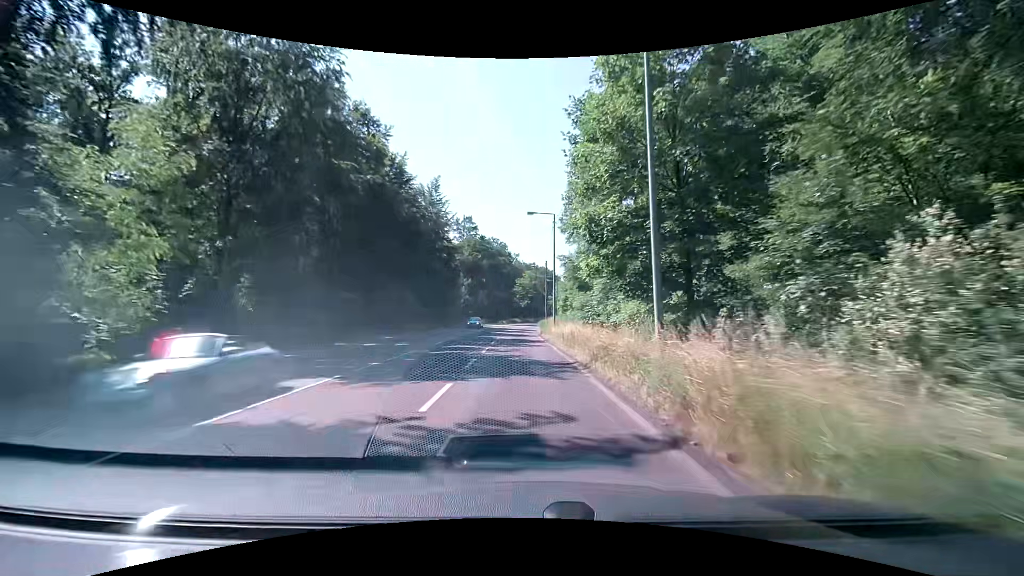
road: secondary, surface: asphalt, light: Day
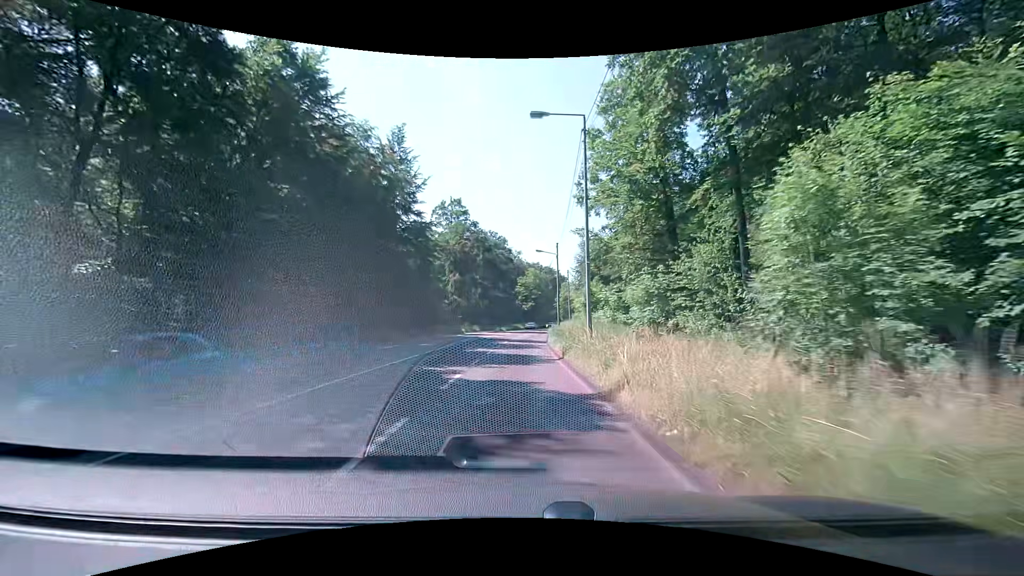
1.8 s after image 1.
(-0.2, +21.5) m; 0°
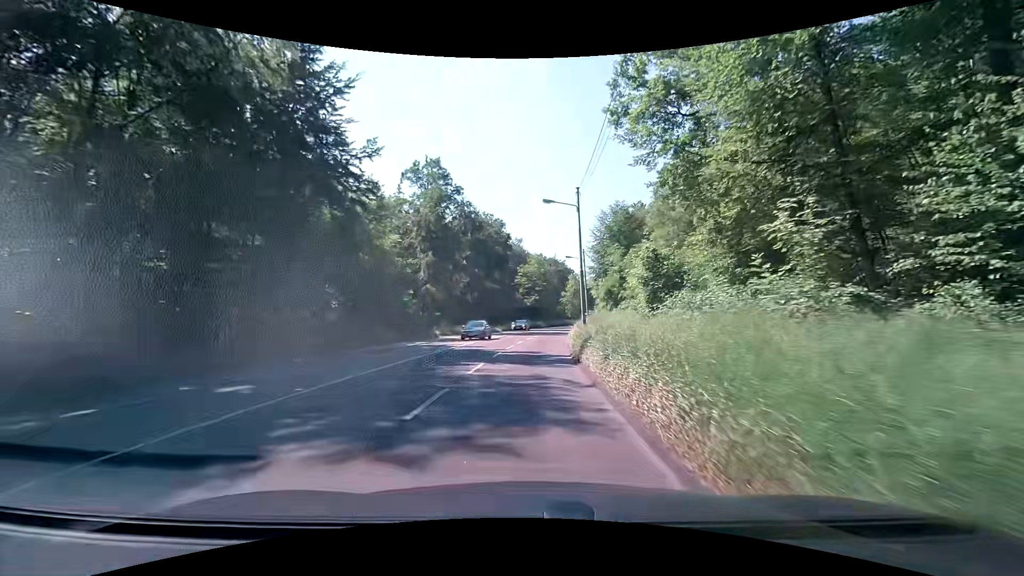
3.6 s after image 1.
(-0.2, +21.9) m; -1°
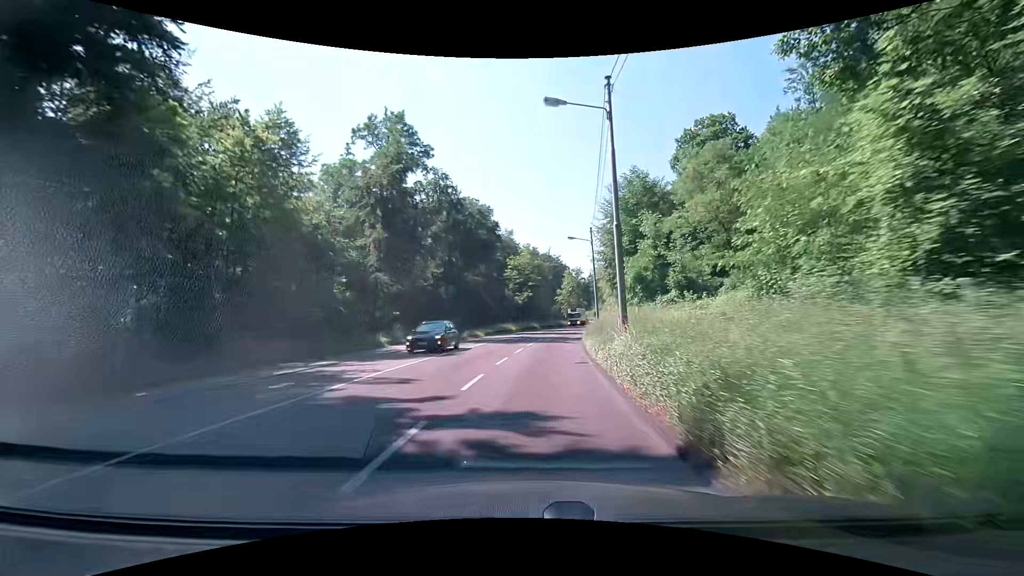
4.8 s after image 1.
(0.0, +15.6) m; 0°
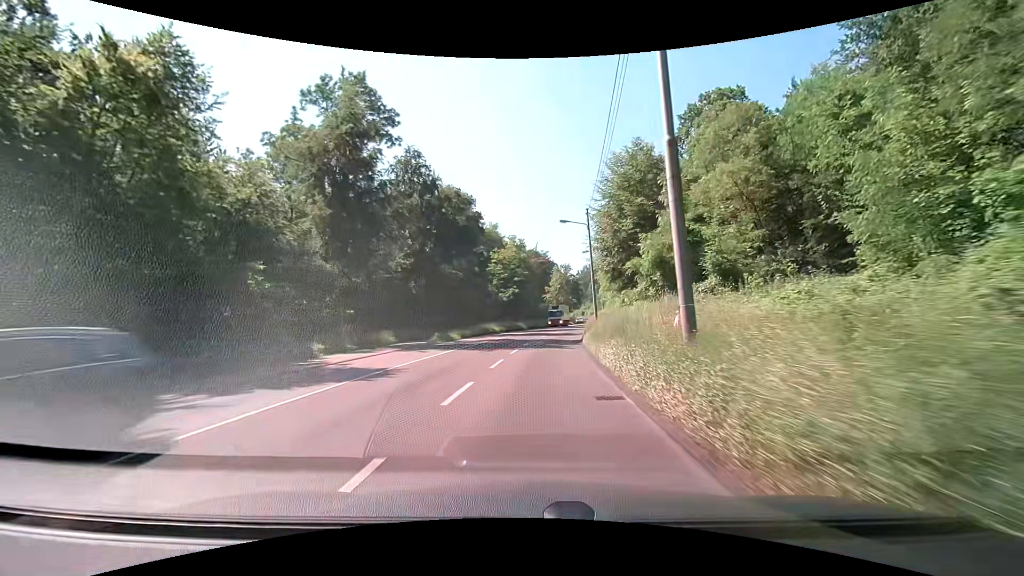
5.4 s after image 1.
(+0.2, +8.1) m; +2°
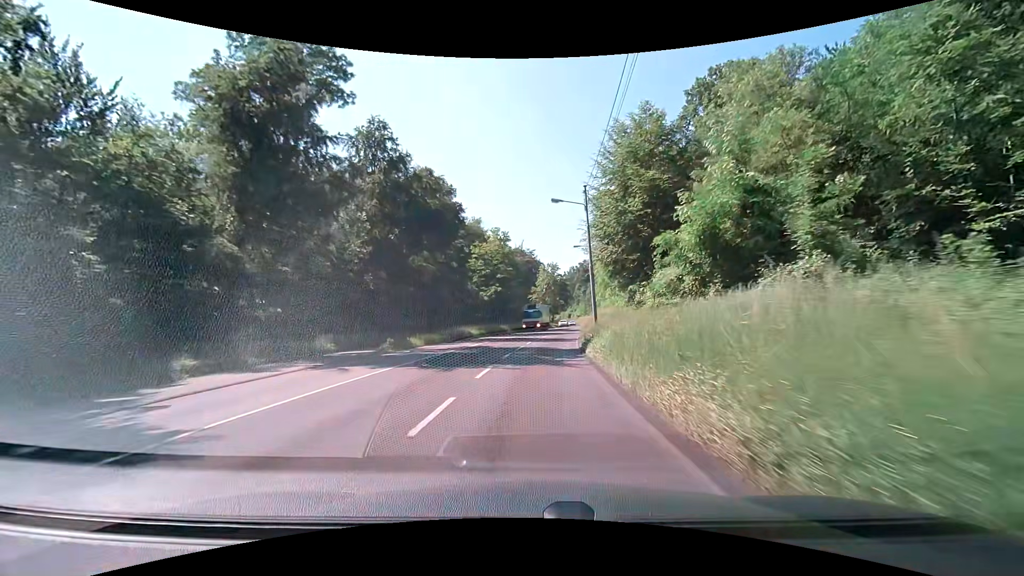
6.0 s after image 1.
(+0.1, +8.3) m; +2°
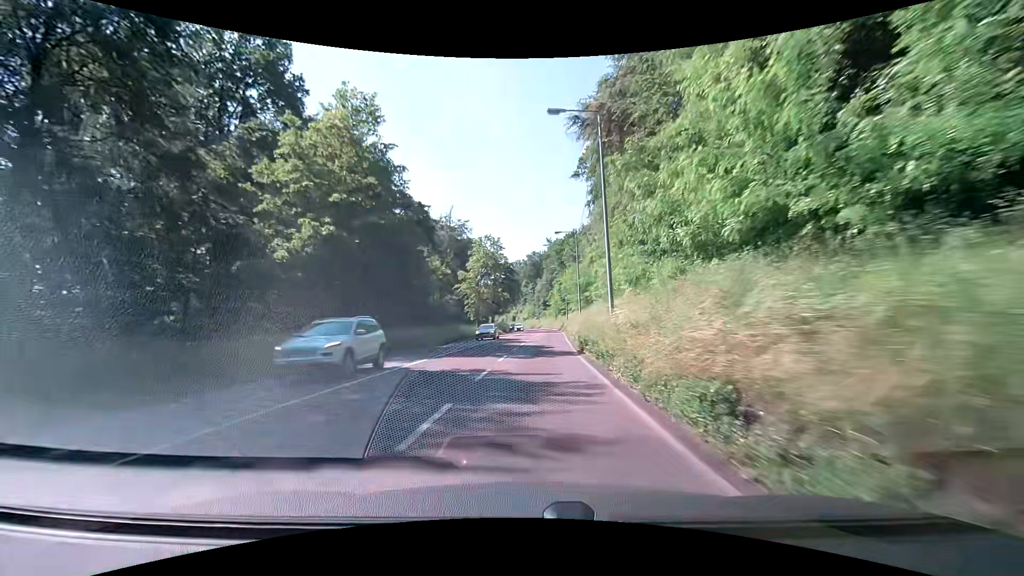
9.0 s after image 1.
(+2.3, +43.5) m; +6°
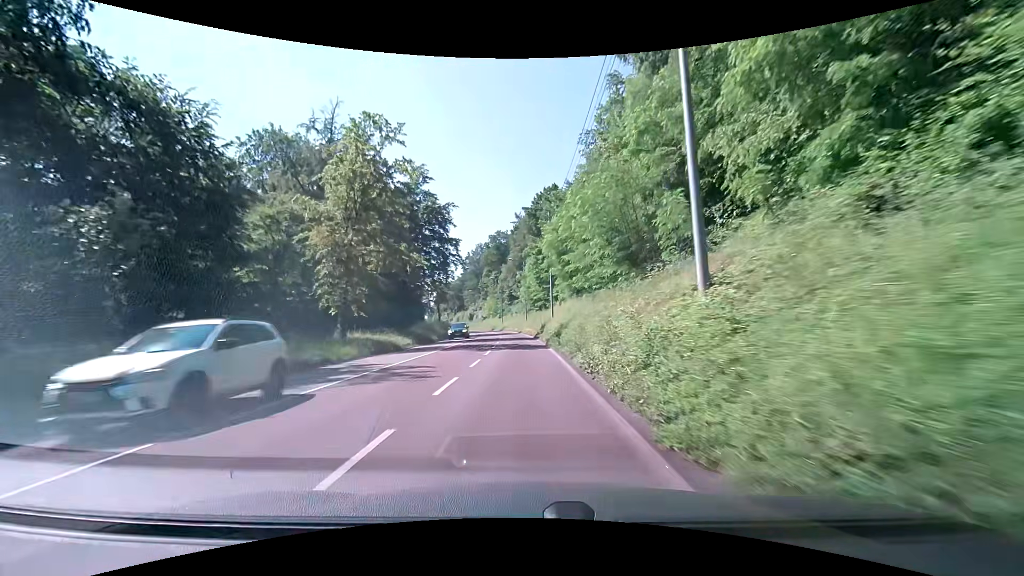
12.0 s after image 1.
(+2.1, +44.9) m; +4°
